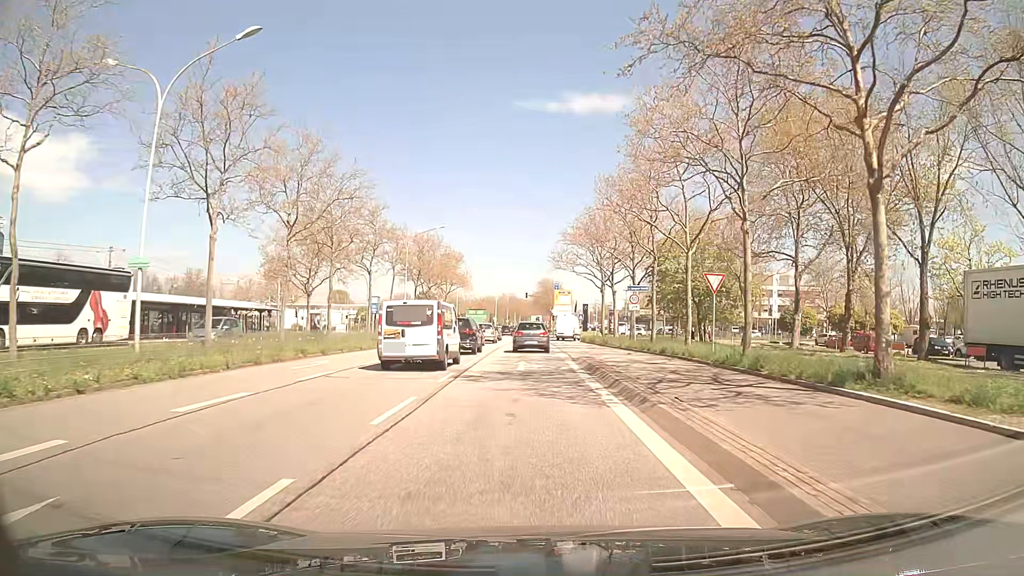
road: primary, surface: asphalt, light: Day
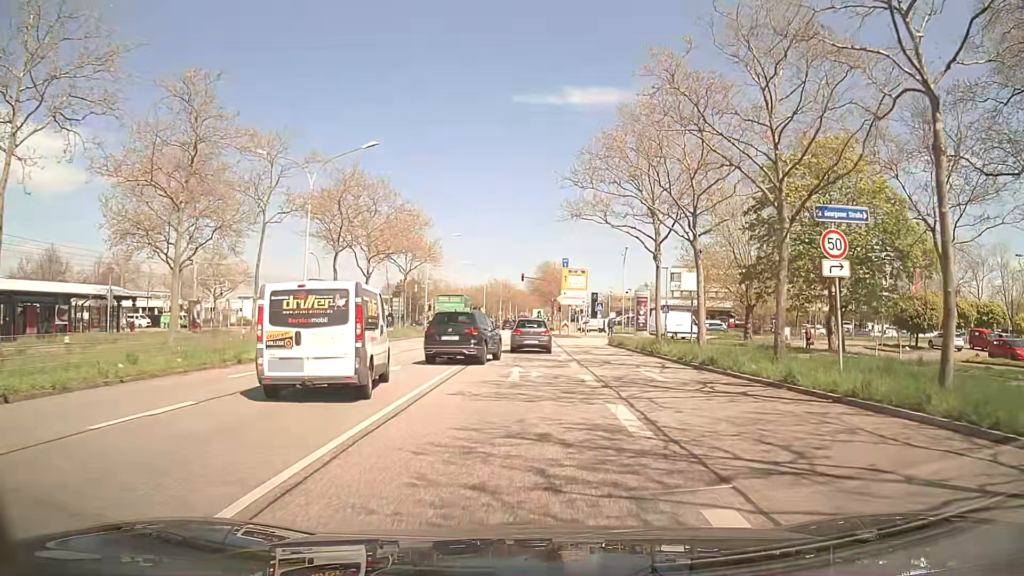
(+0.1, +26.1) m; 0°
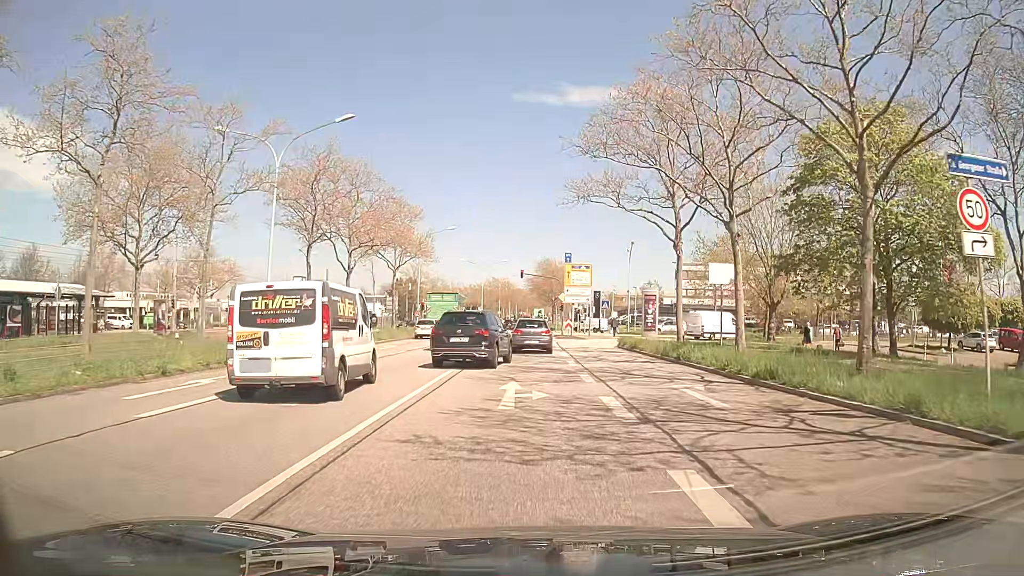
(0.0, +4.7) m; -1°
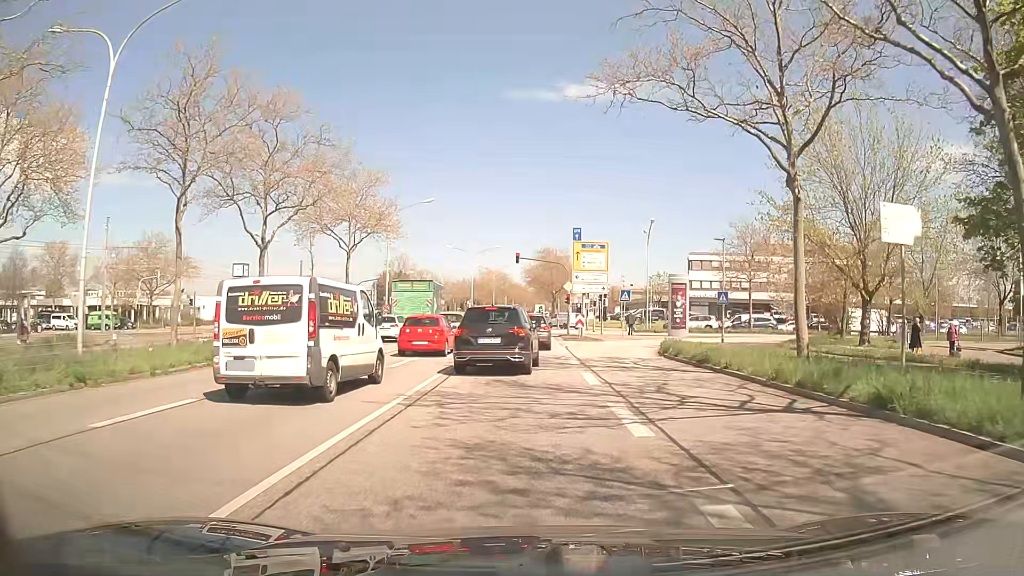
(+0.2, +13.1) m; 0°
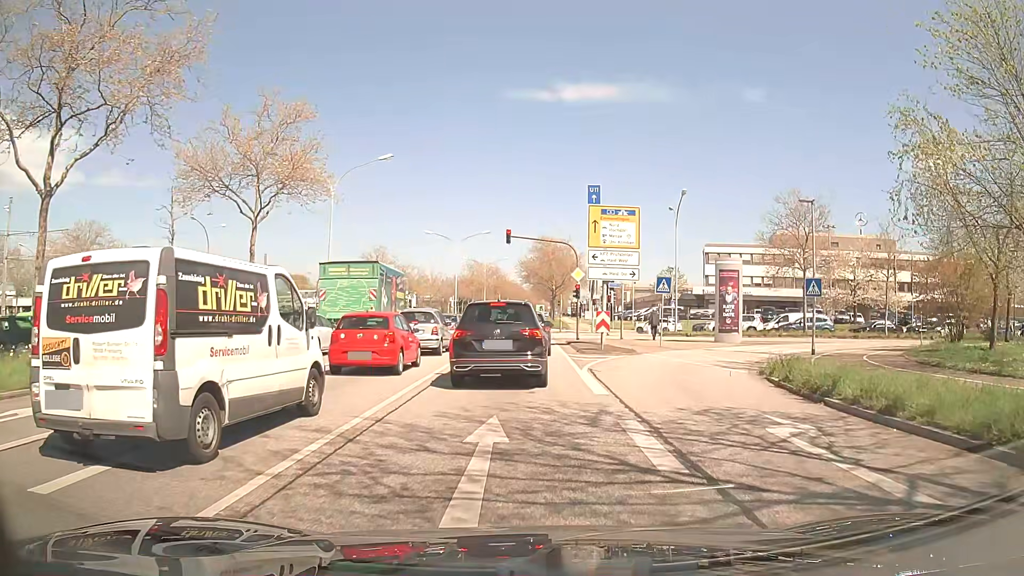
(+0.2, +13.7) m; 0°
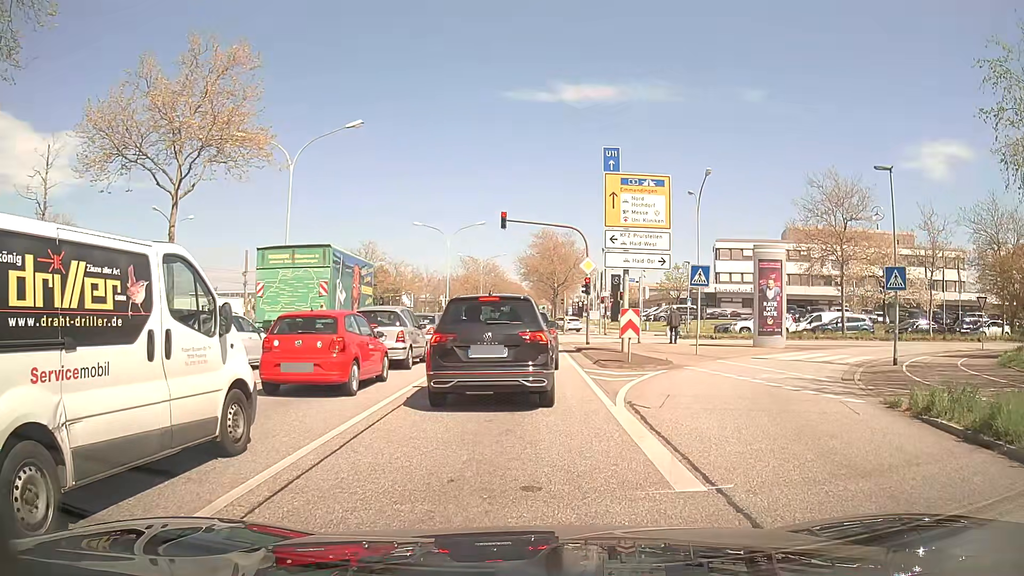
(+0.1, +6.5) m; +1°
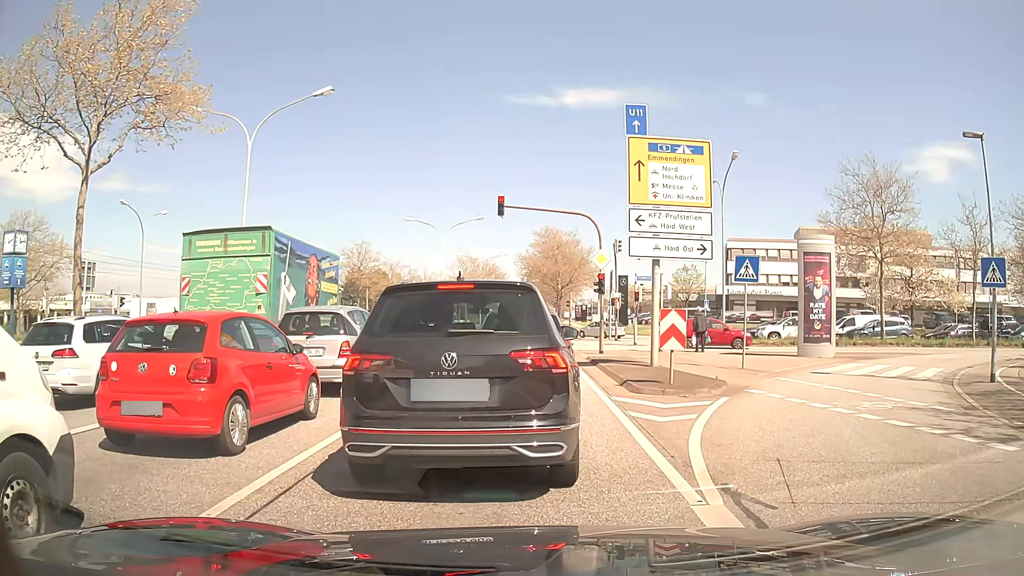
(-0.1, +4.9) m; -1°
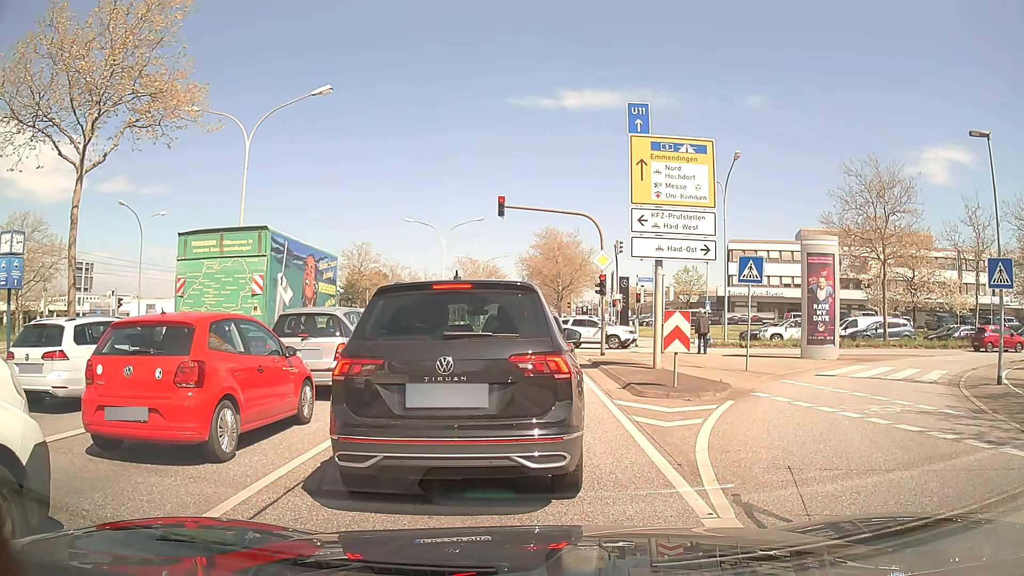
(0.0, +0.3) m; 0°
(0, +10) (0, +20) (0, +30) (0, +40) (0, +50) (0, +60) (0, +70) (0, +80) (0, +90) (+1, +100) m
